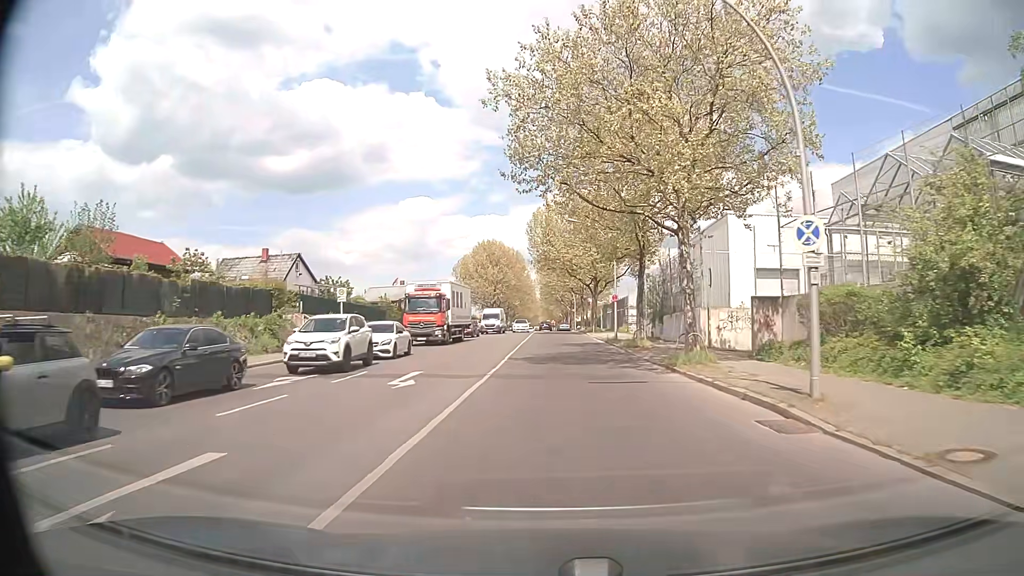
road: tertiary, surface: asphalt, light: Day
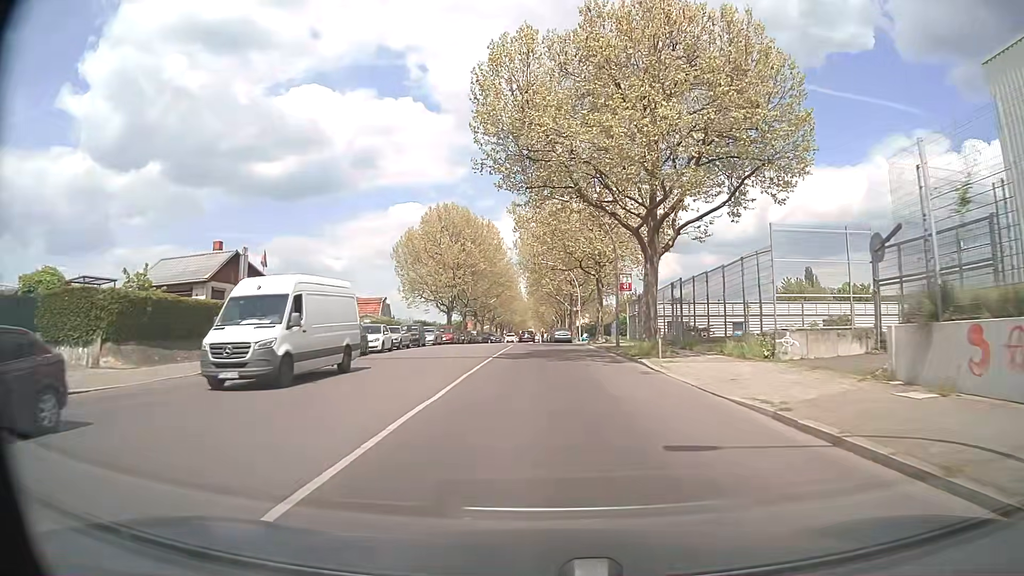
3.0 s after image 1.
(+0.7, +40.7) m; +1°
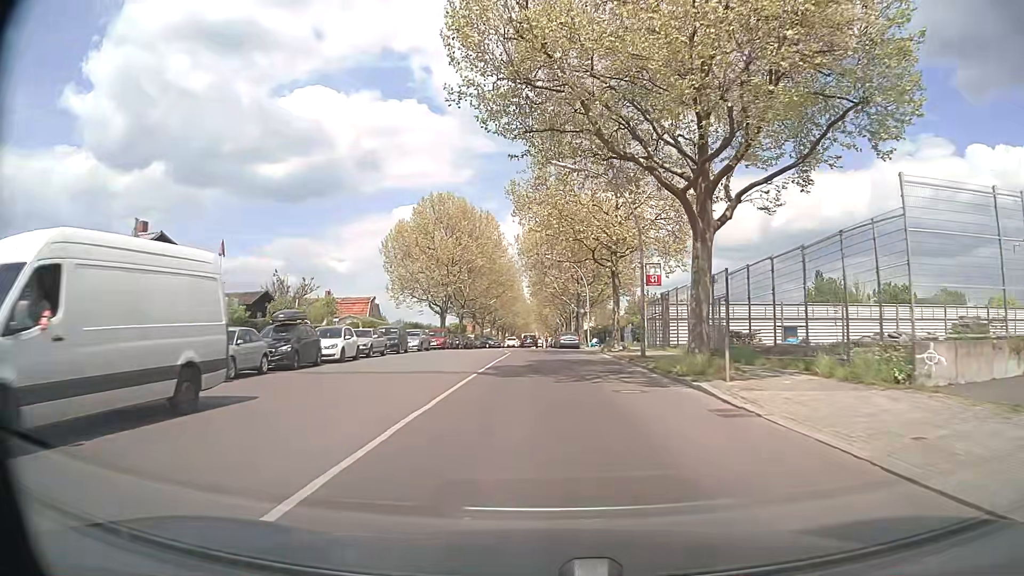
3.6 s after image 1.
(0.0, +7.6) m; 0°
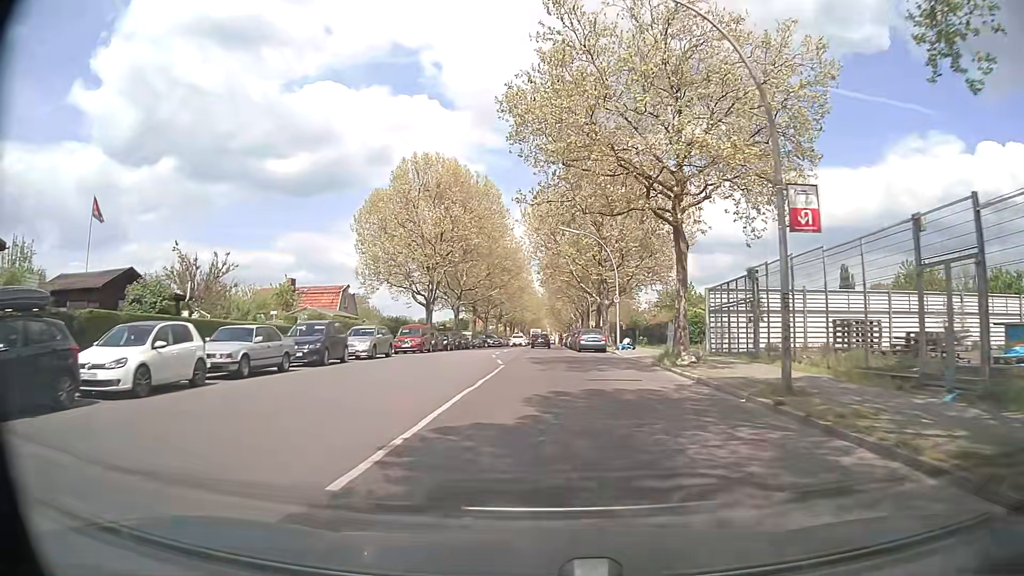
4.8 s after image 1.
(-0.1, +15.1) m; -1°
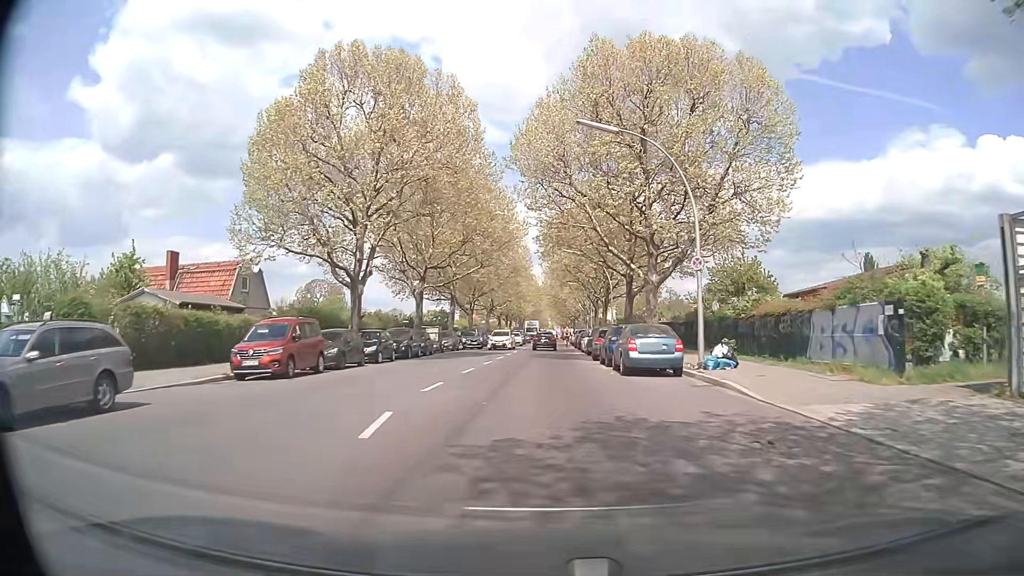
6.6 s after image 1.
(0.0, +22.4) m; 0°
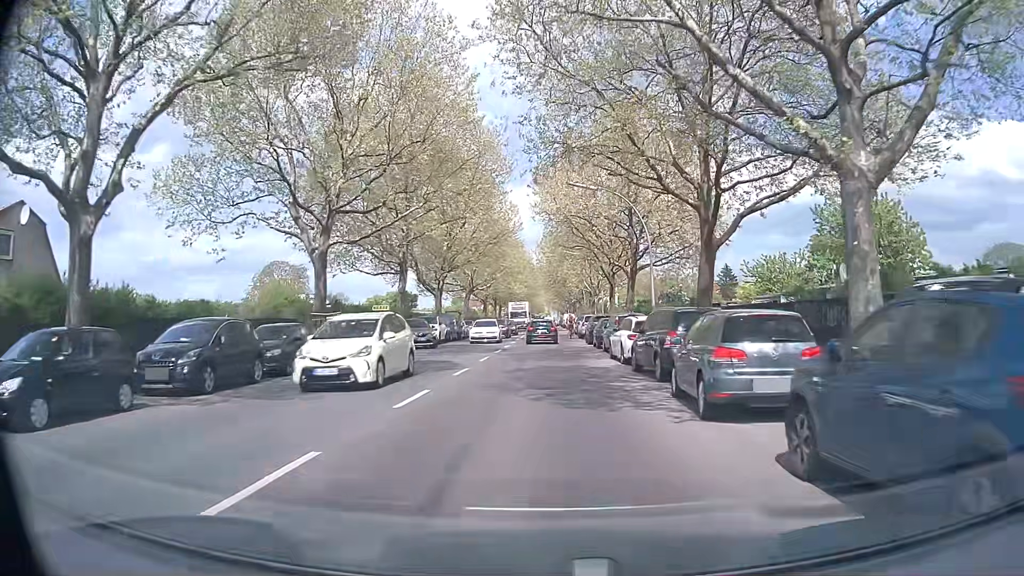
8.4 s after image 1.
(0.0, +21.3) m; 0°
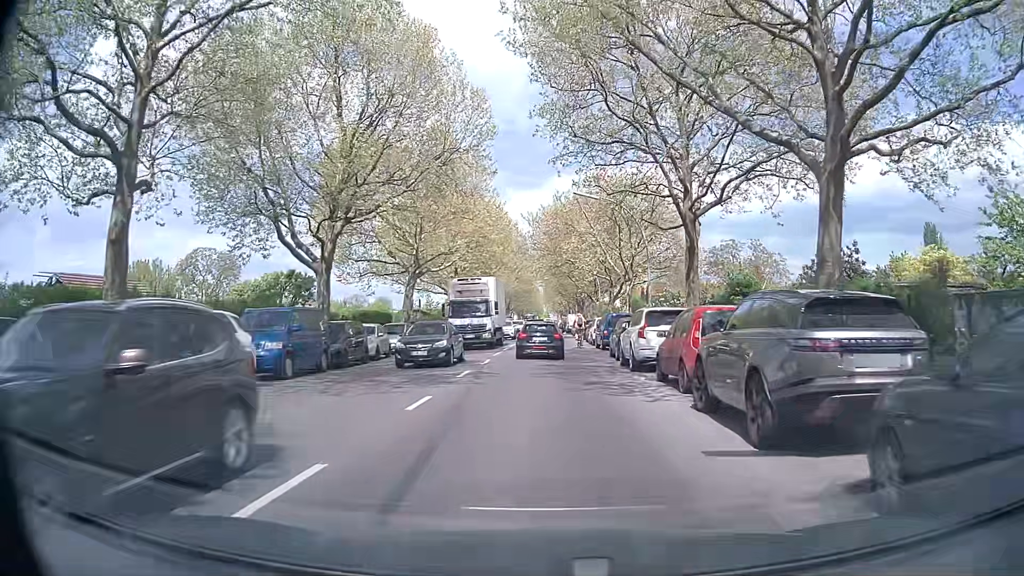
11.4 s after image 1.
(+0.2, +30.0) m; -1°
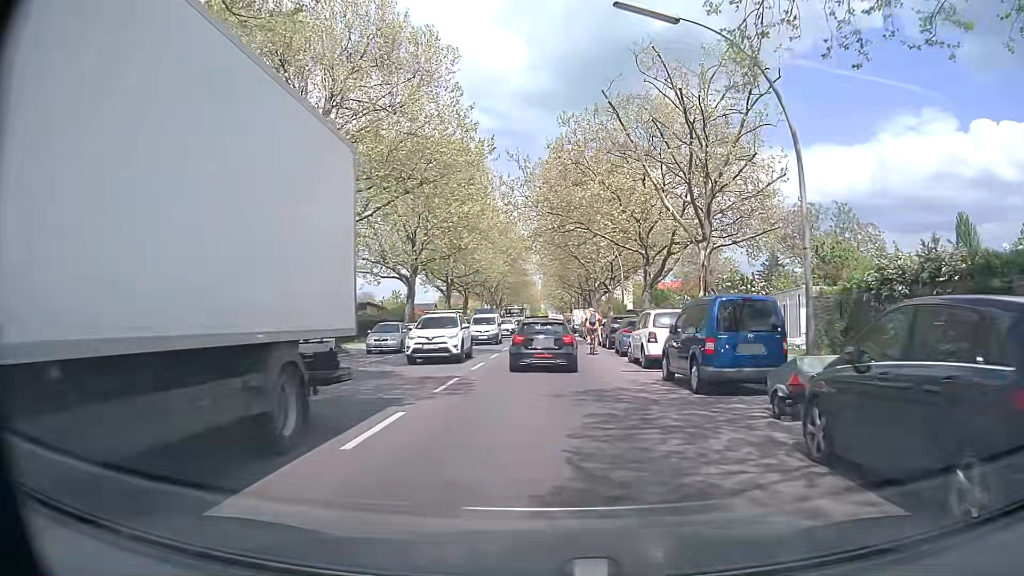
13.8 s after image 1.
(+0.4, +20.9) m; +1°
(0, +10) (0, +20) (0, +30) (0, +40) (0, +50) (+1, +60) (+1, +70) (+1, +80) (+1, +90) (+1, +100) m
